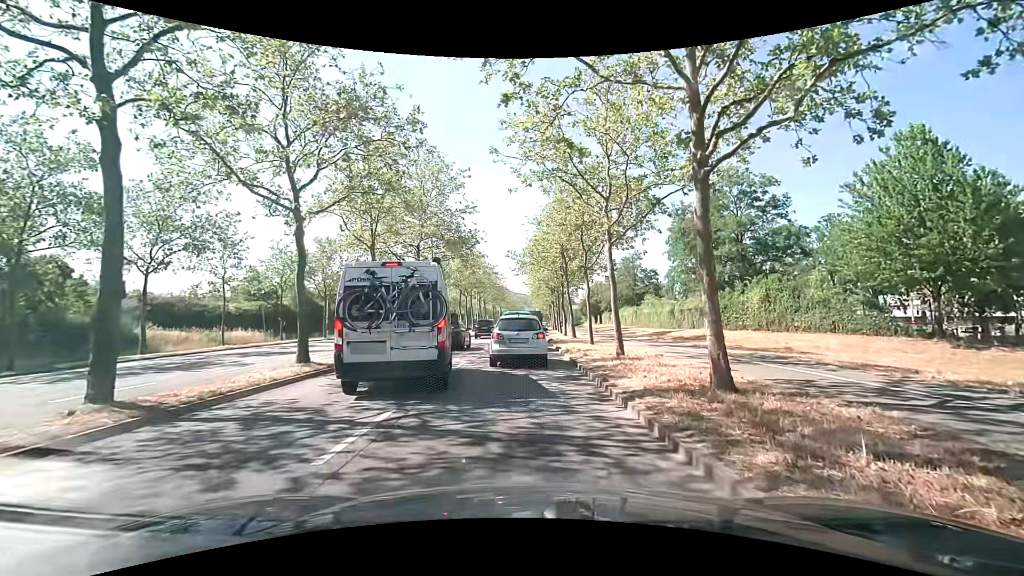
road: primary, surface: asphalt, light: Day
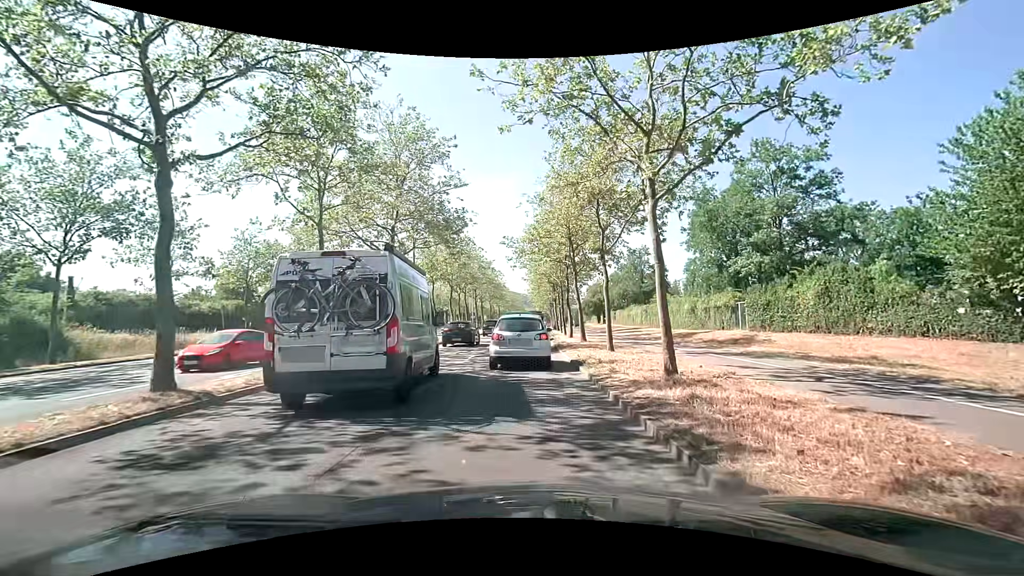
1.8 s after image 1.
(-0.2, +5.8) m; -1°
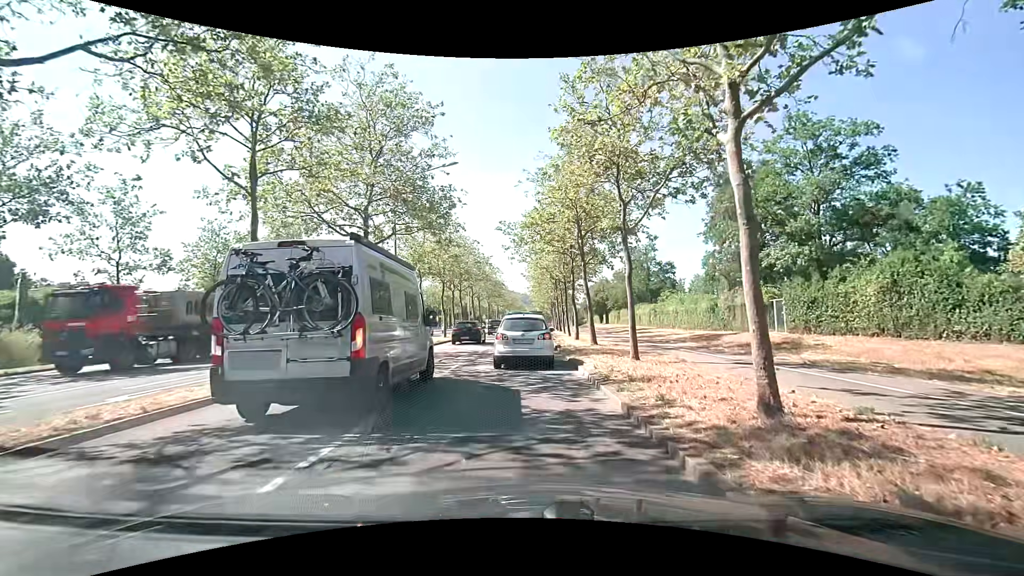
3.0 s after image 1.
(-0.1, +4.3) m; +1°
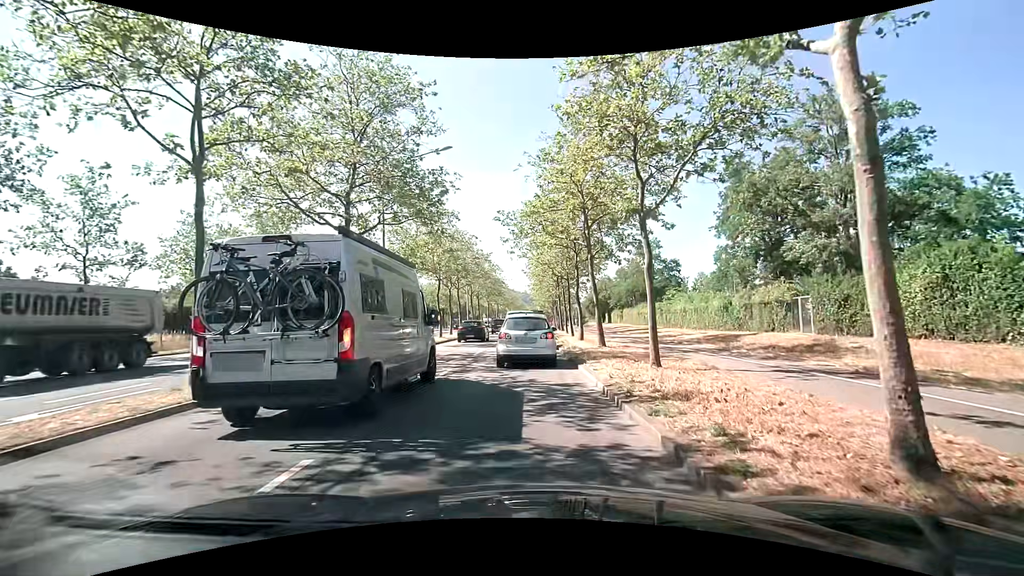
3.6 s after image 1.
(-0.1, +2.2) m; -1°
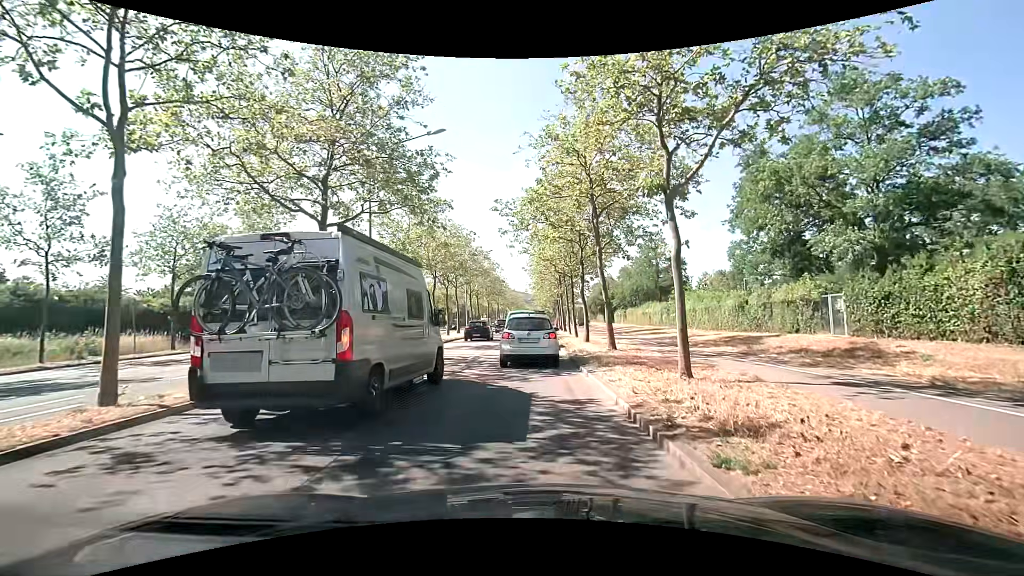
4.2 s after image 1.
(0.0, +2.2) m; -2°
